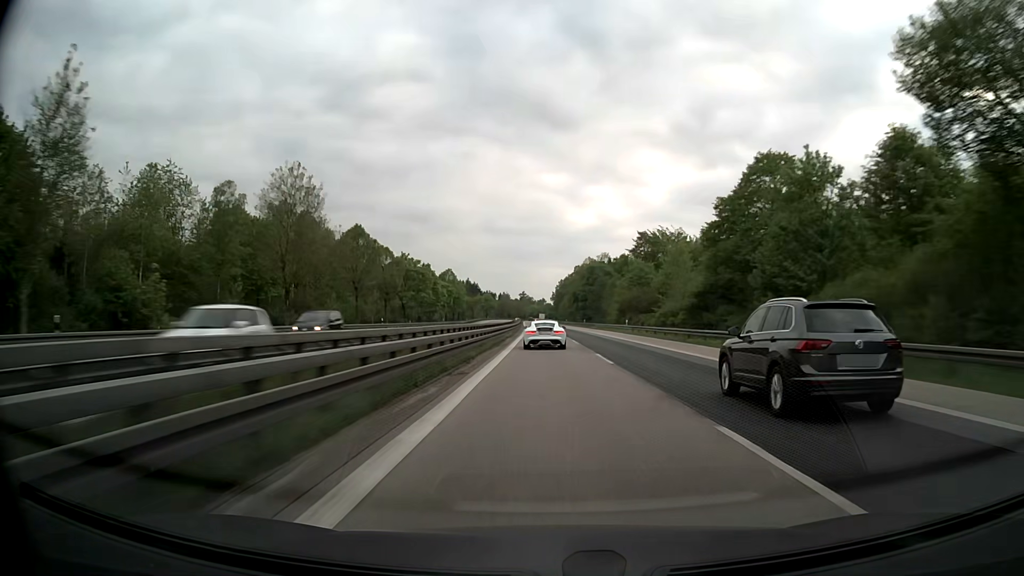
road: motorway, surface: asphalt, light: Day
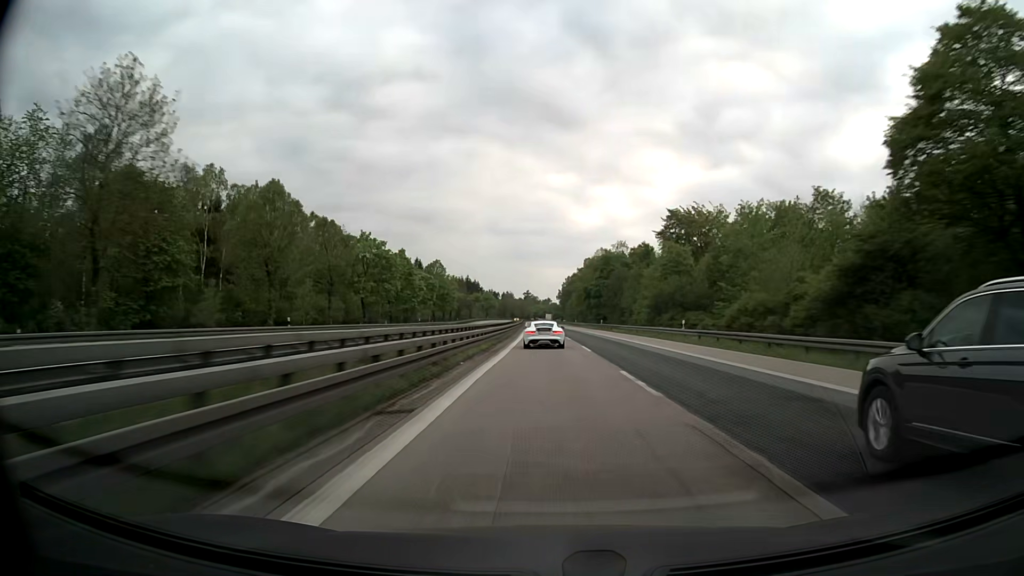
(-0.1, +26.9) m; -1°
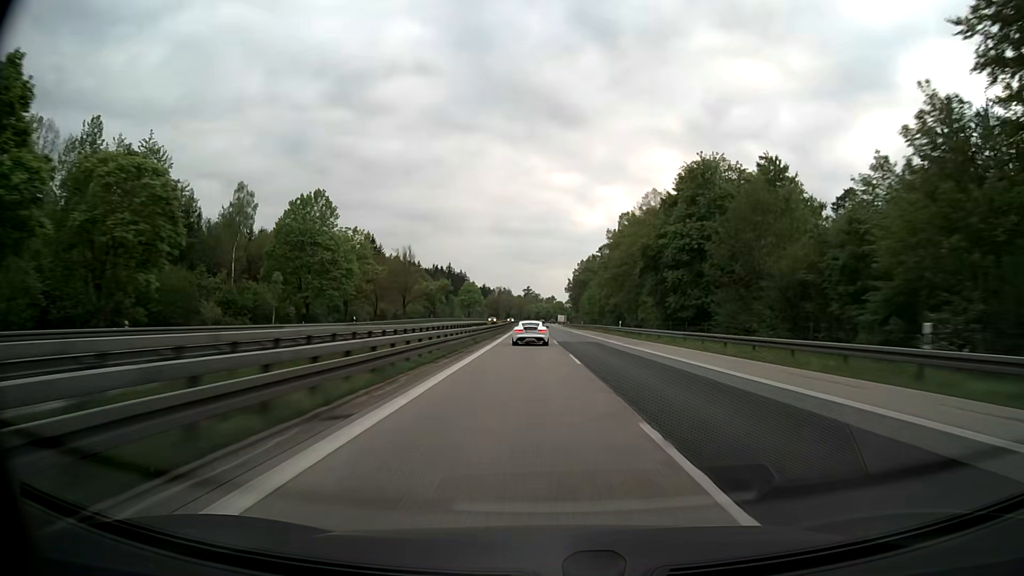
(-0.5, +80.7) m; 0°
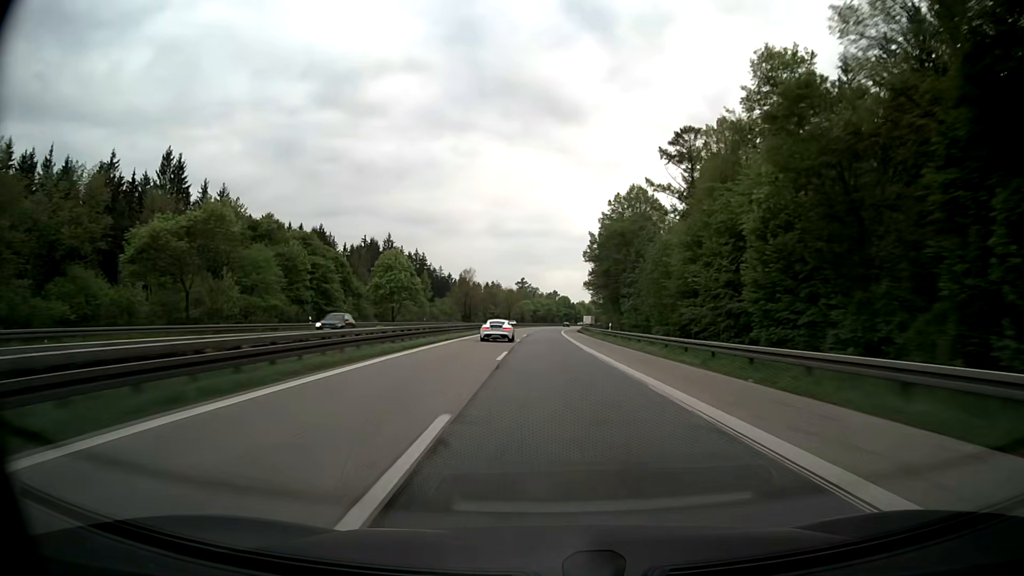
(+0.5, +106.9) m; 0°
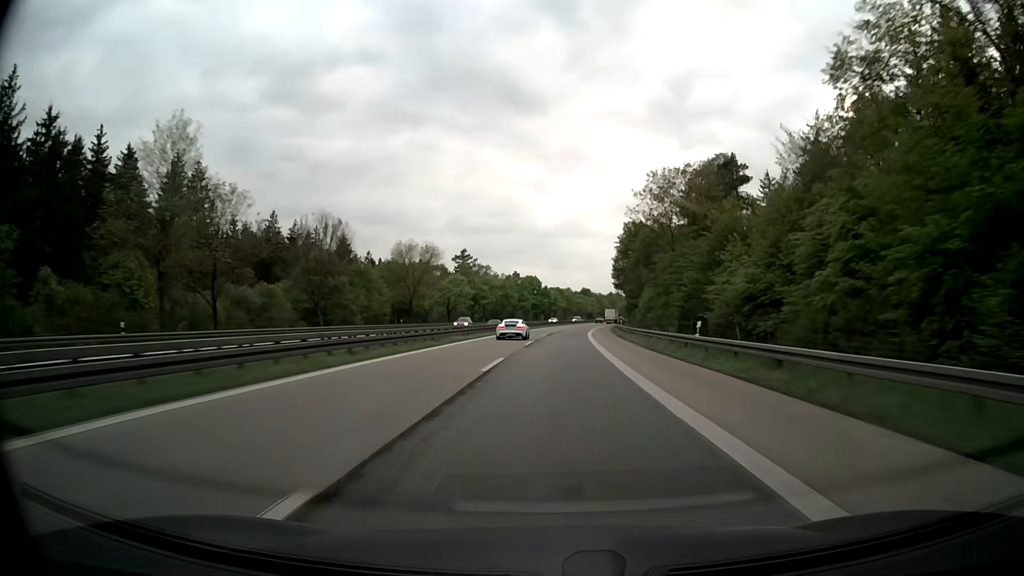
(+1.5, +130.3) m; +3°
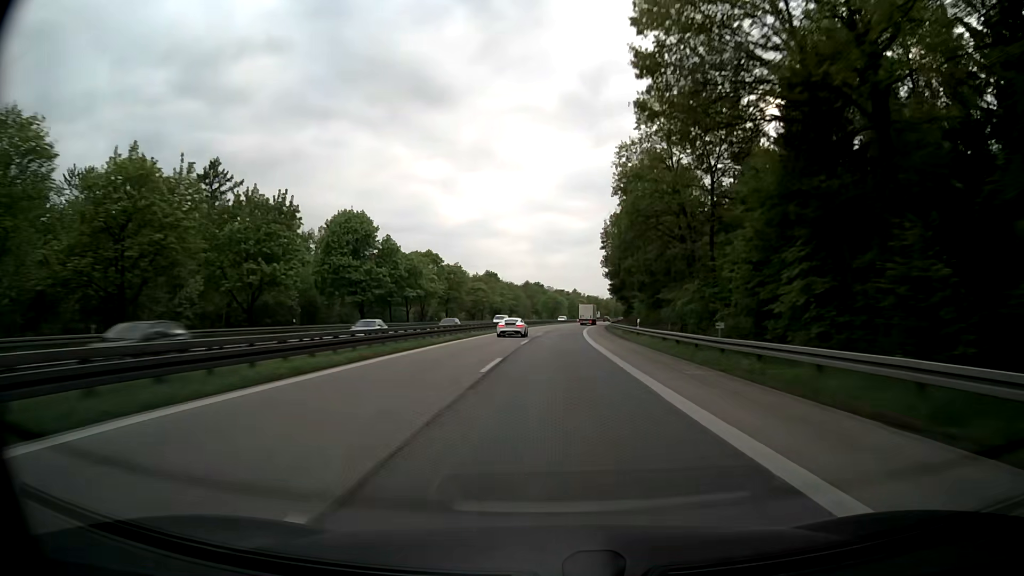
(+8.4, +126.0) m; +8°
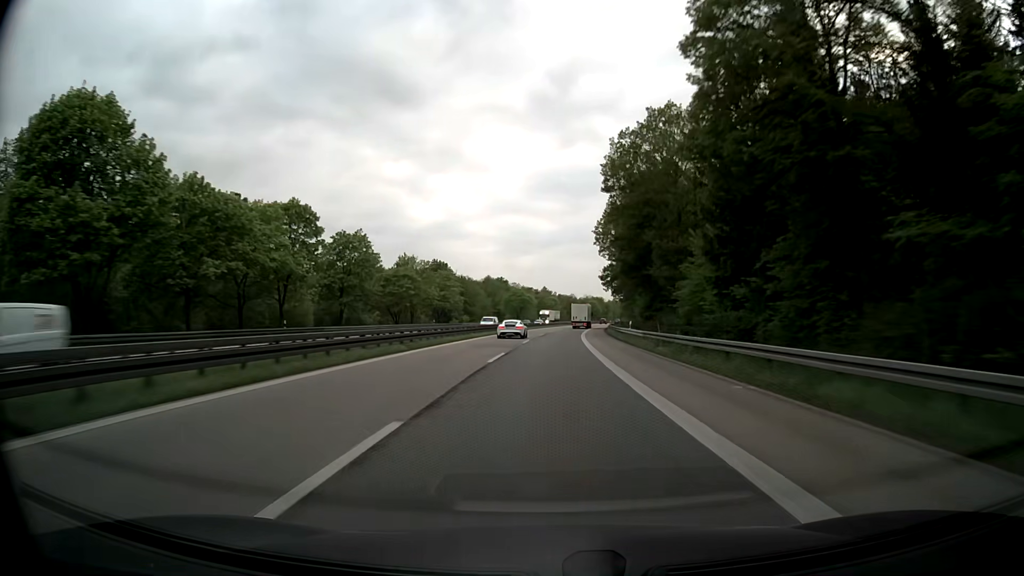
(+1.3, +49.5) m; +3°
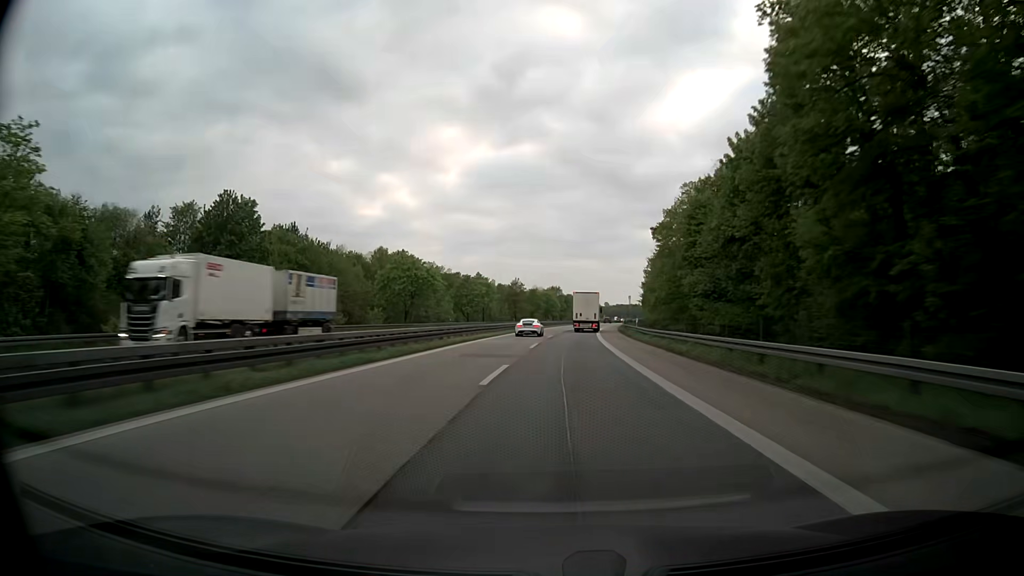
(+3.9, +97.9) m; +4°
(0, +10) (0, +20) (0, +30) (+1, +40) (+1, +50) (+1, +60) (+2, +70) (+3, +80) (+3, +90) (+4, +100) m
